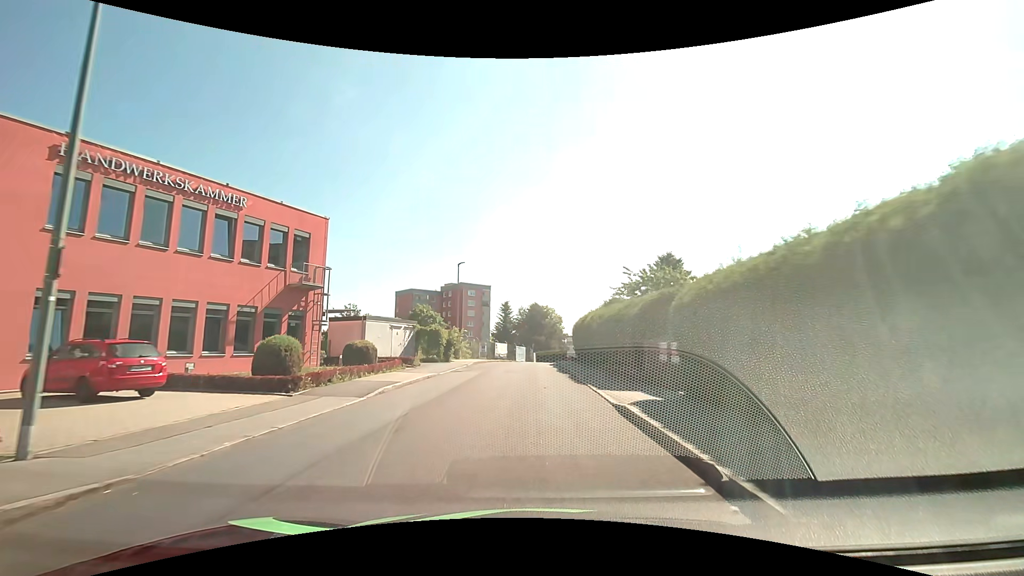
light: Day
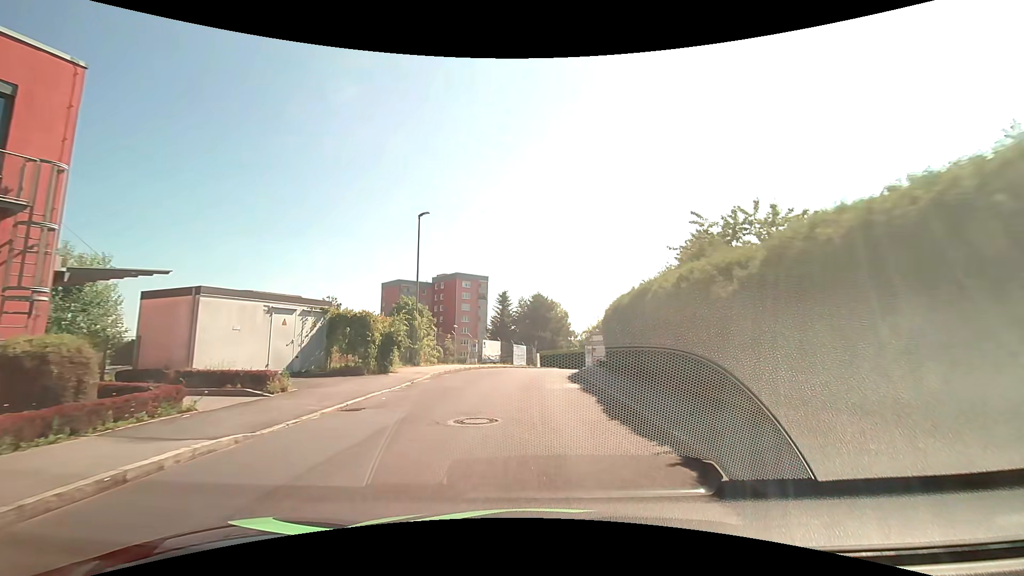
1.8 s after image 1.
(0.0, +15.6) m; 0°
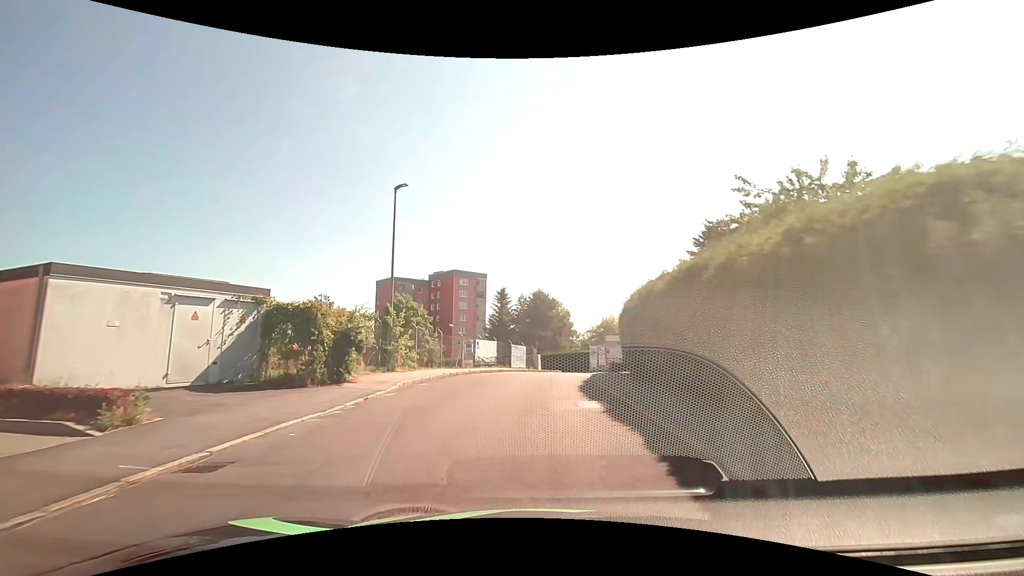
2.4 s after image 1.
(0.0, +4.8) m; +1°
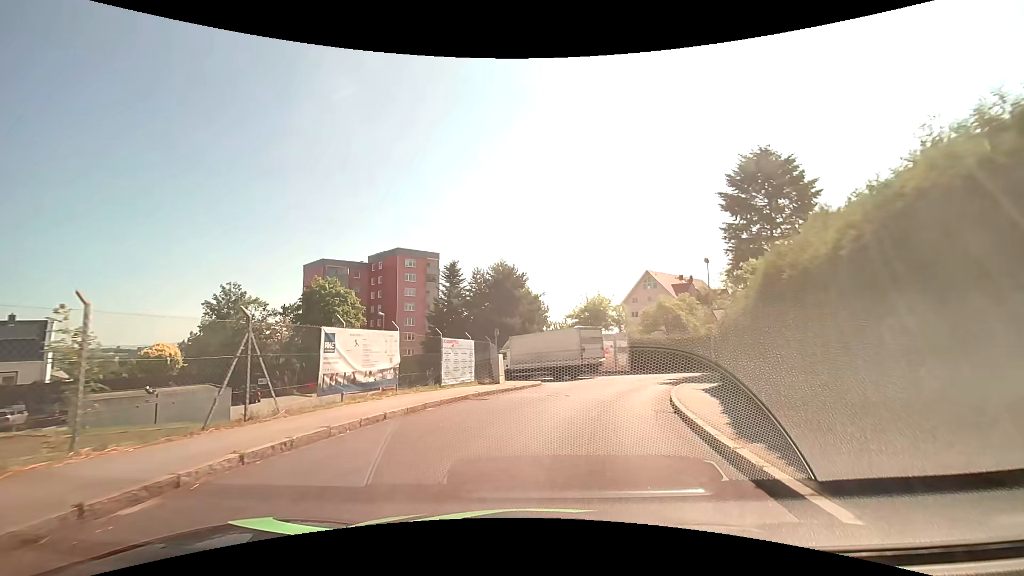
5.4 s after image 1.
(+0.3, +20.1) m; +4°
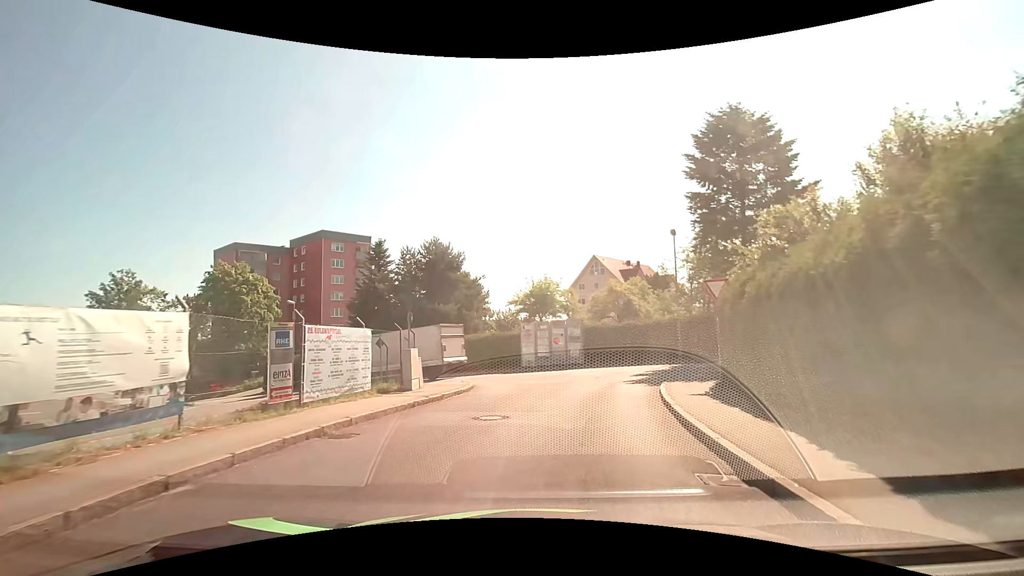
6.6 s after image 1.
(+0.3, +6.9) m; +6°
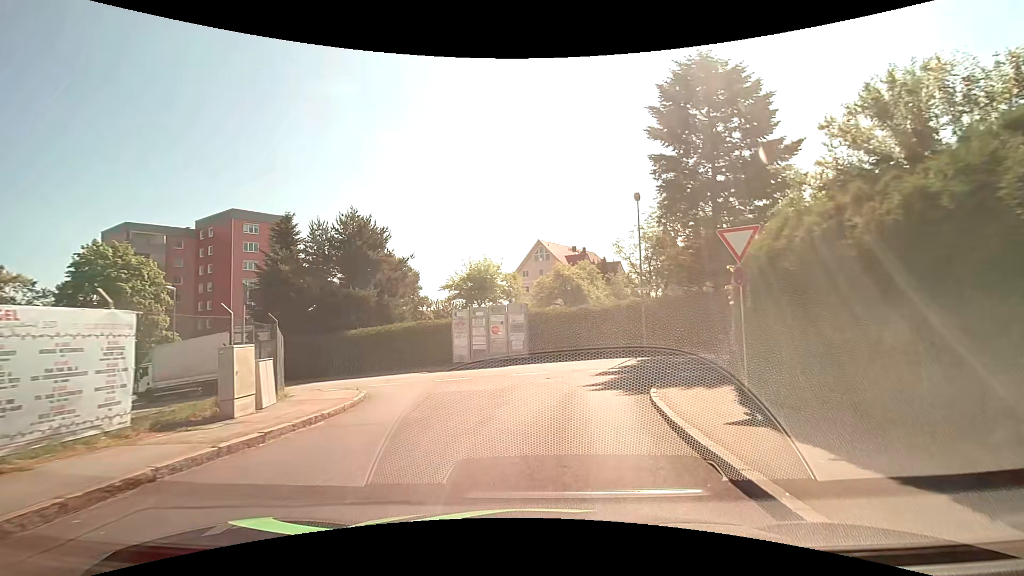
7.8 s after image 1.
(+0.4, +6.5) m; +6°
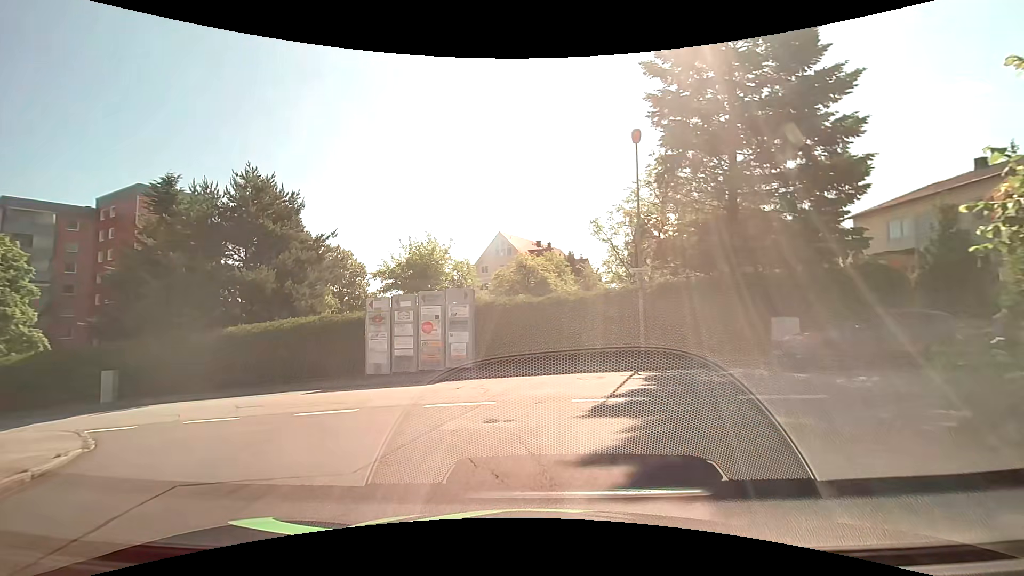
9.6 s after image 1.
(+0.4, +8.4) m; +4°
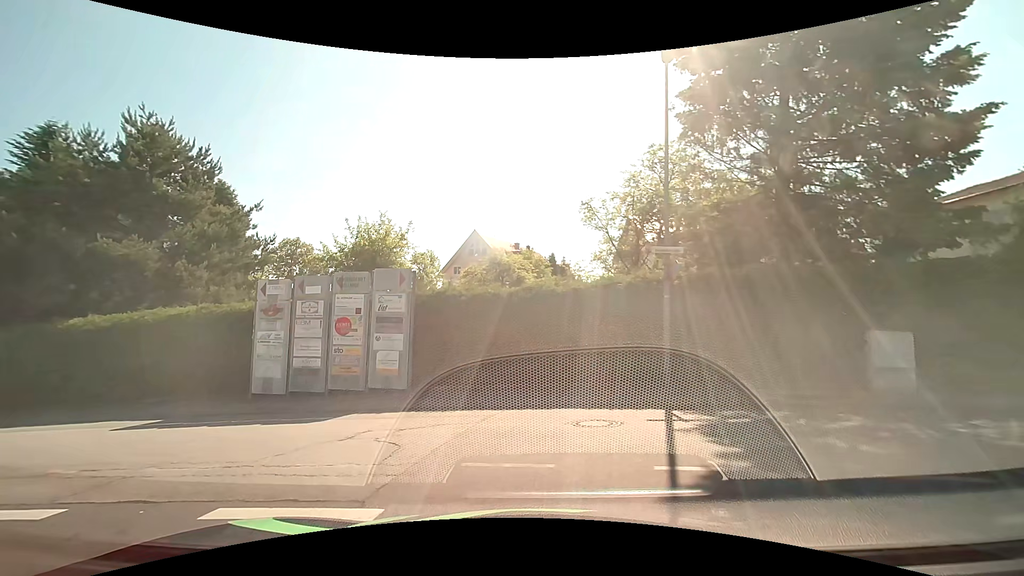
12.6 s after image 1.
(+0.2, +5.9) m; +4°
